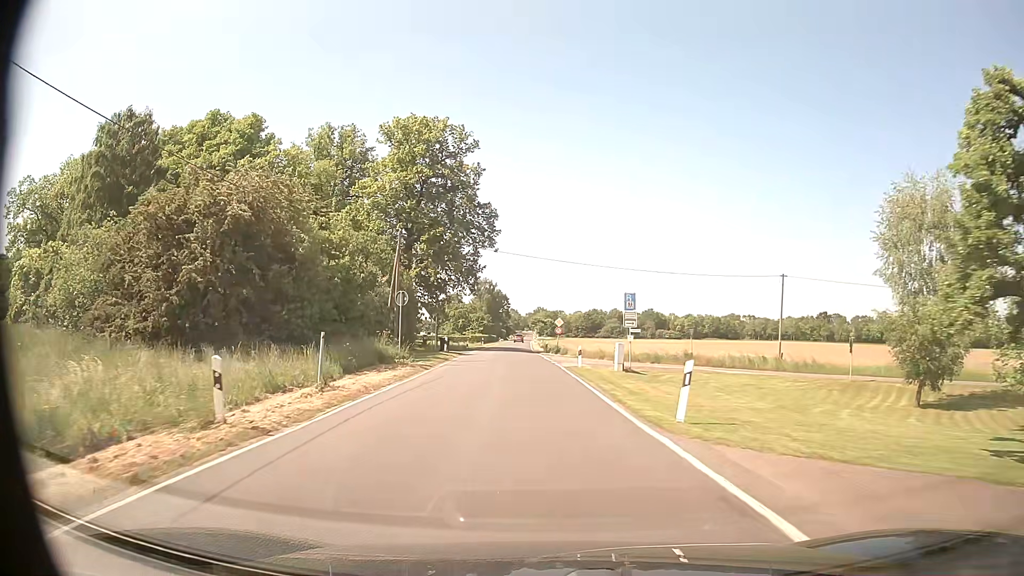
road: secondary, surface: asphalt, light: Day
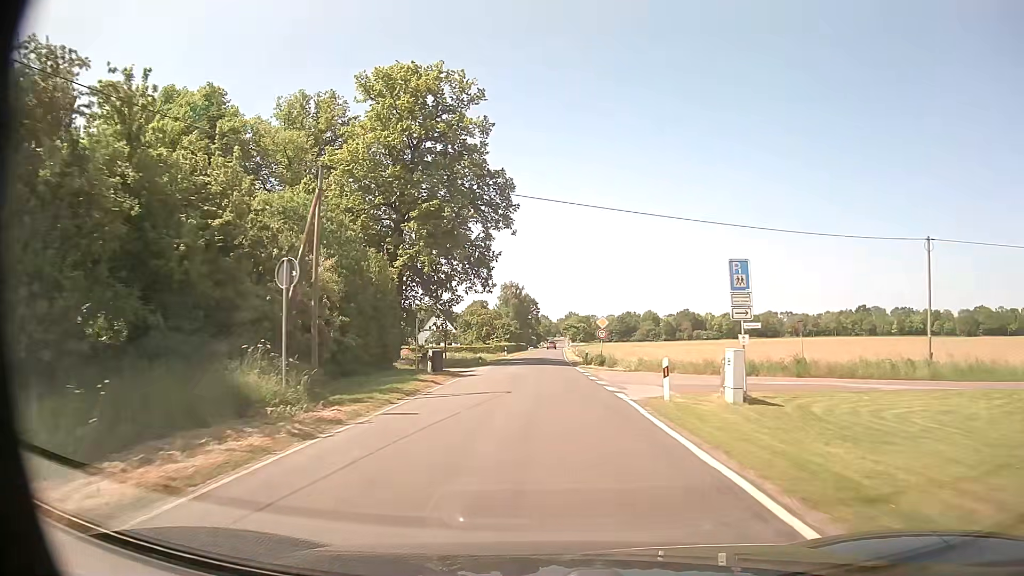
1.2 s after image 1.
(-0.5, +15.8) m; -3°
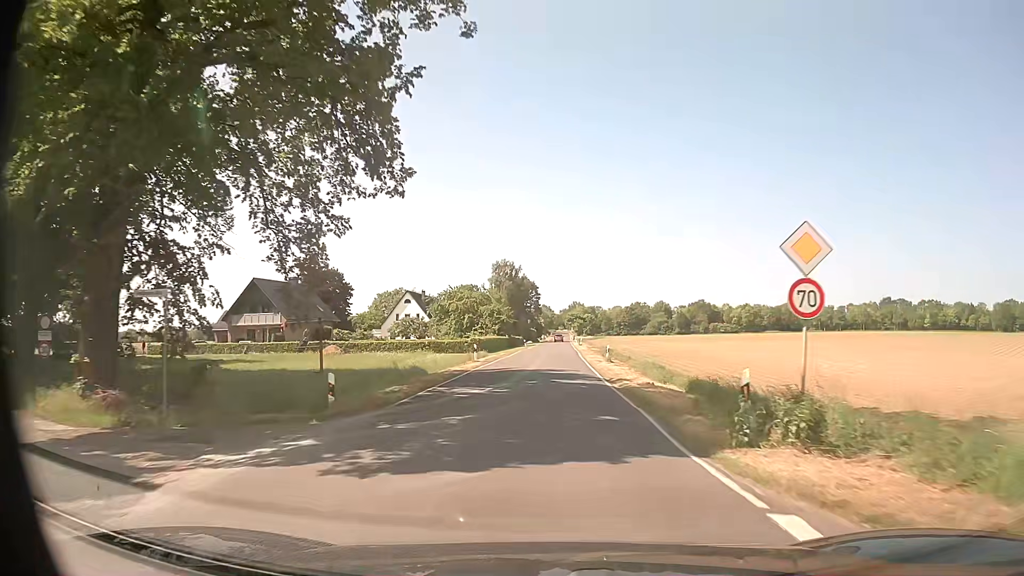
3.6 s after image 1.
(-0.3, +34.0) m; 0°
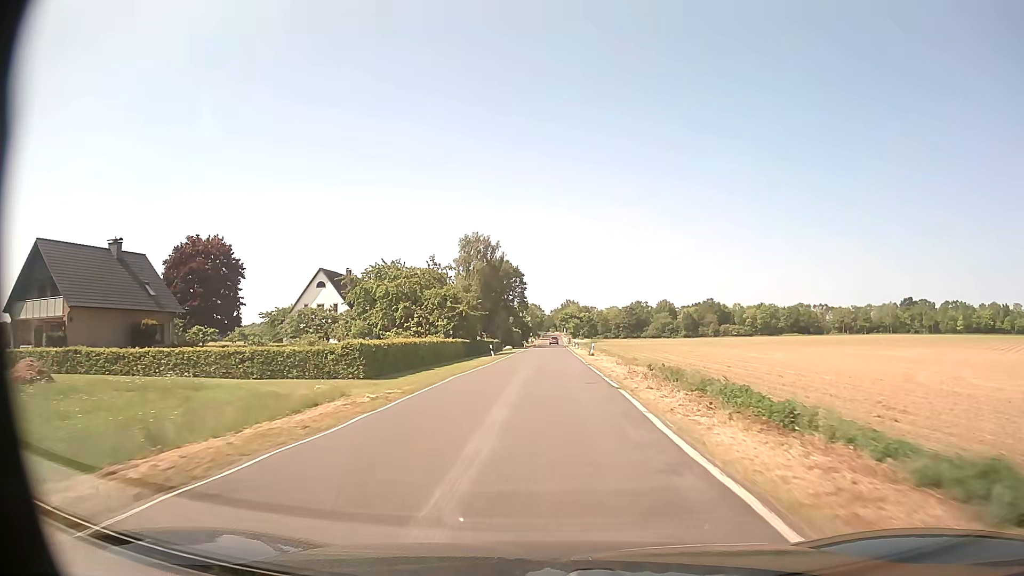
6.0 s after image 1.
(+0.1, +39.3) m; 0°
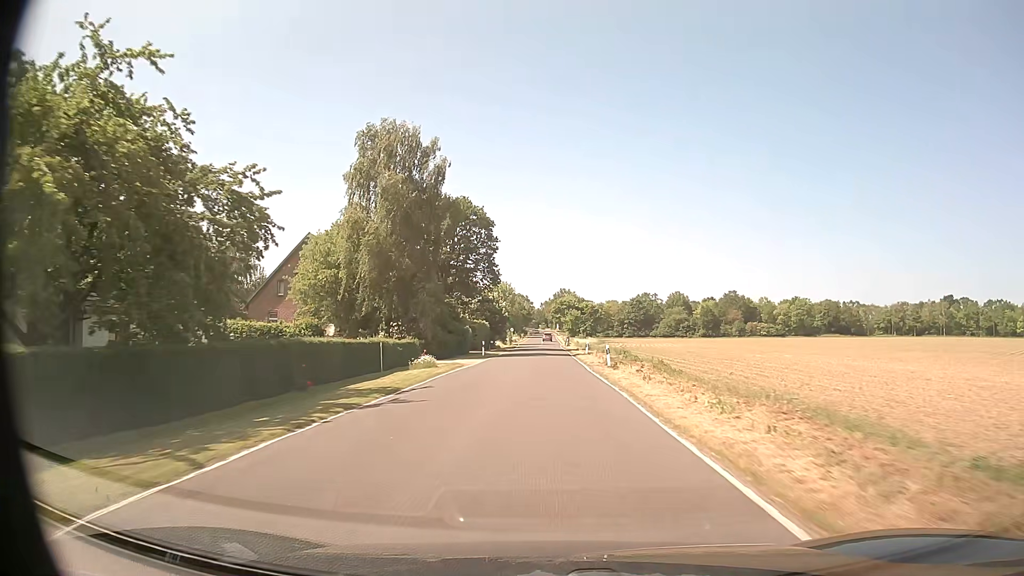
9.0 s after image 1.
(+0.5, +53.2) m; +1°
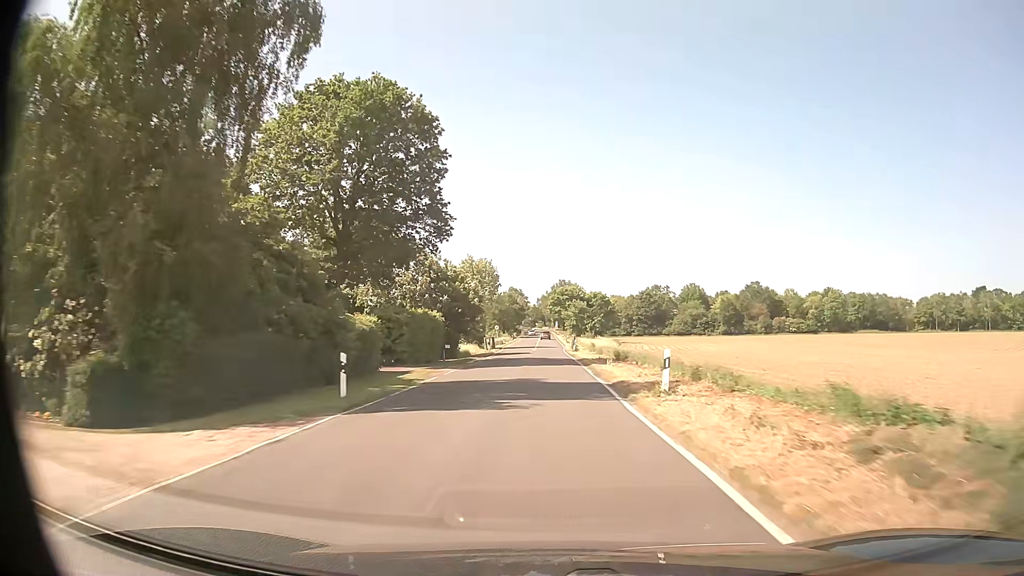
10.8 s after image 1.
(+0.1, +32.5) m; 0°
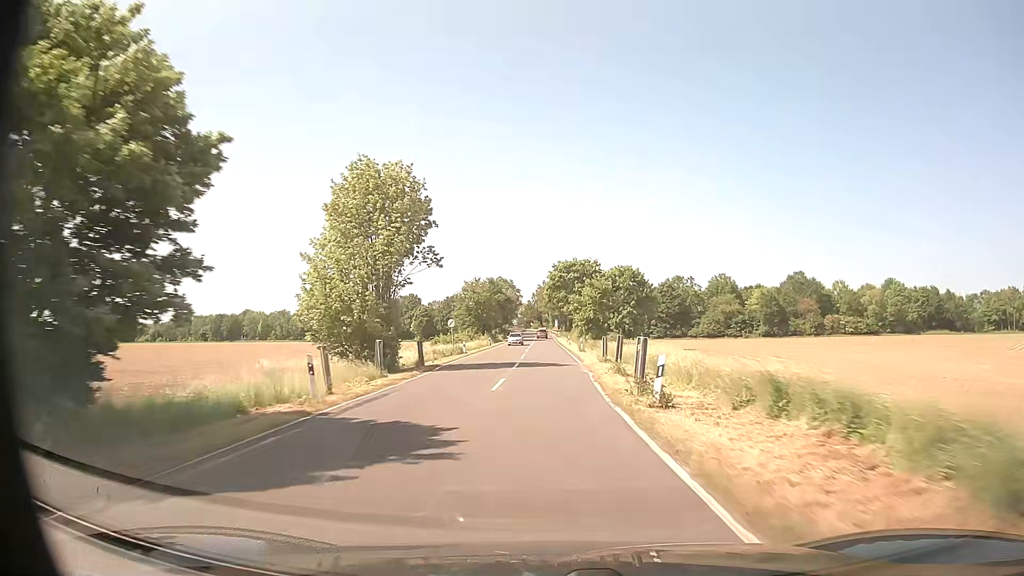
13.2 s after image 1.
(+0.1, +43.5) m; 0°
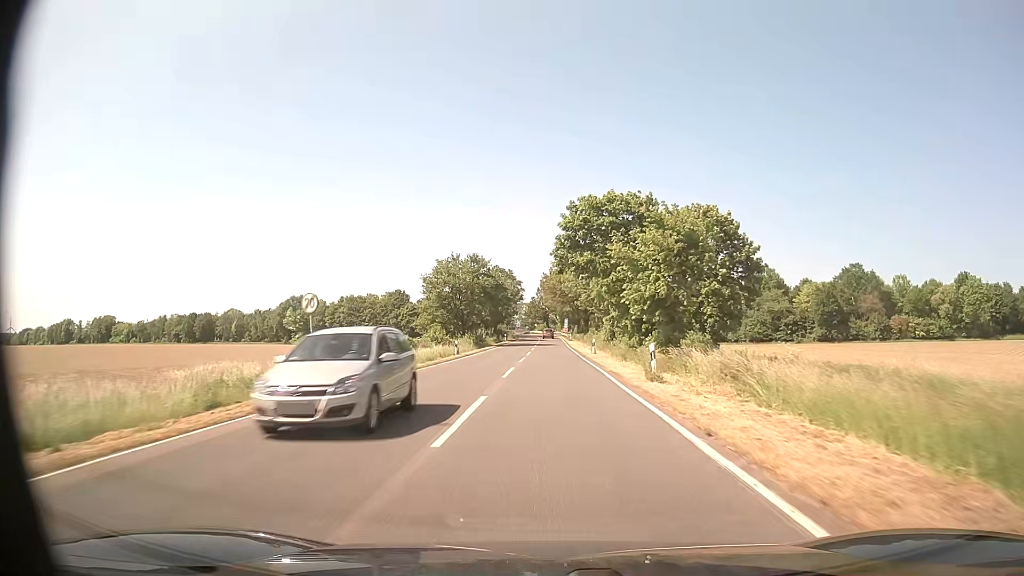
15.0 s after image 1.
(-0.2, +32.9) m; -1°
(0, +10) (0, +20) (0, +30) (0, +40) (0, +50) (0, +60) (0, +70) (0, +80) (0, +90) (0, +100) m
